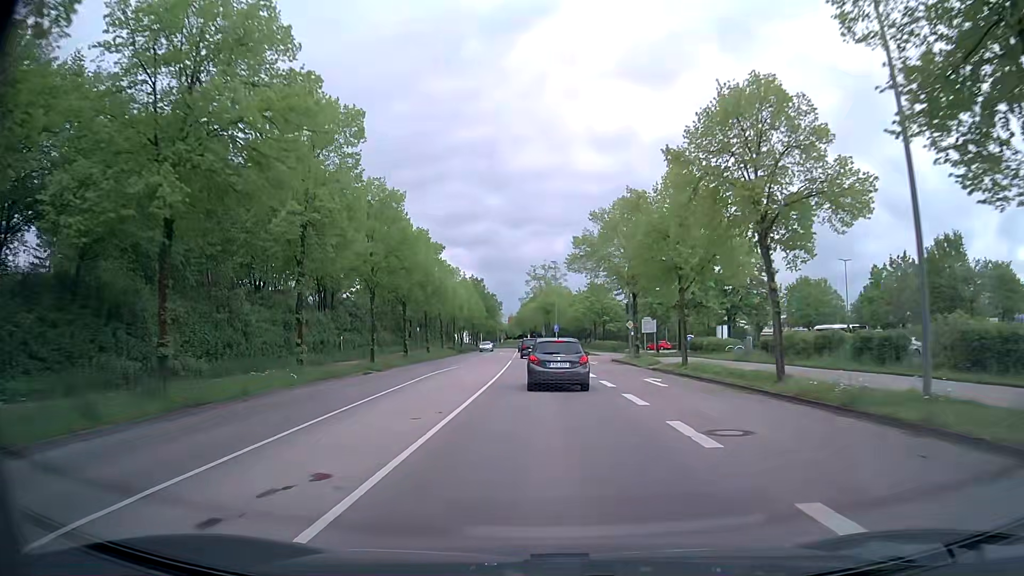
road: tertiary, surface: asphalt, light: Day
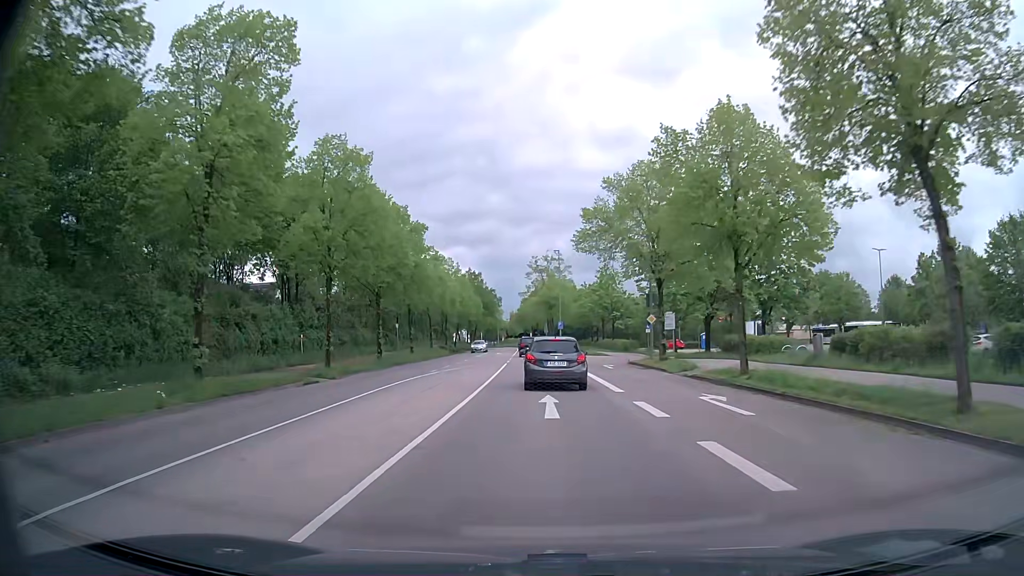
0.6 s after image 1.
(0.0, +8.6) m; 0°
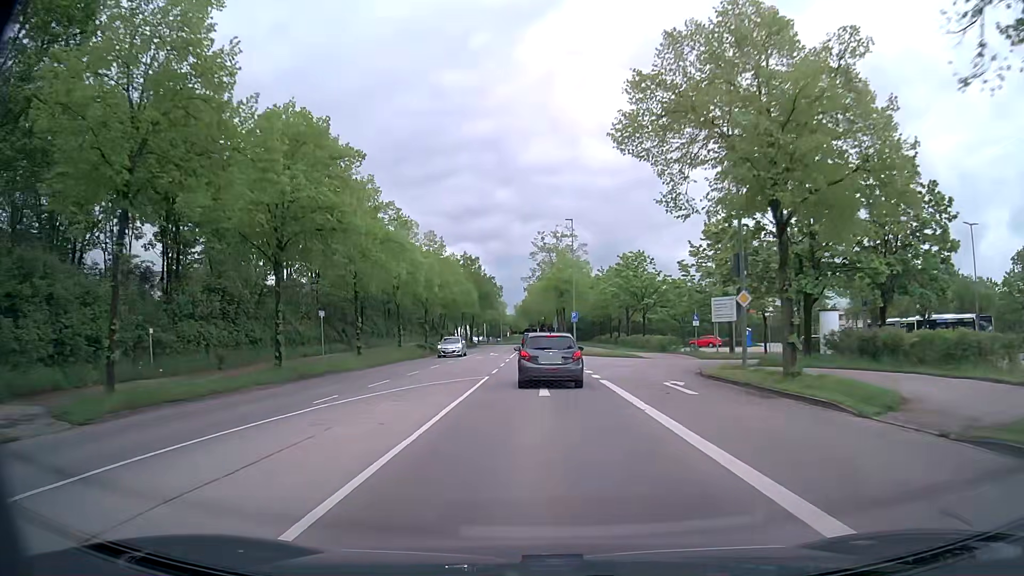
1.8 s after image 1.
(-0.1, +17.0) m; 0°
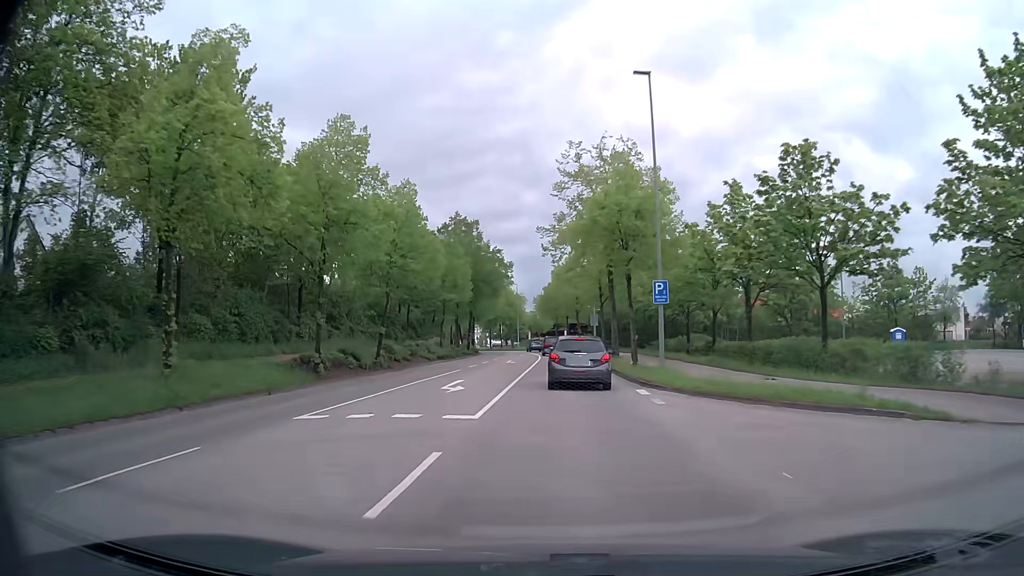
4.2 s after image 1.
(-0.8, +32.2) m; -2°
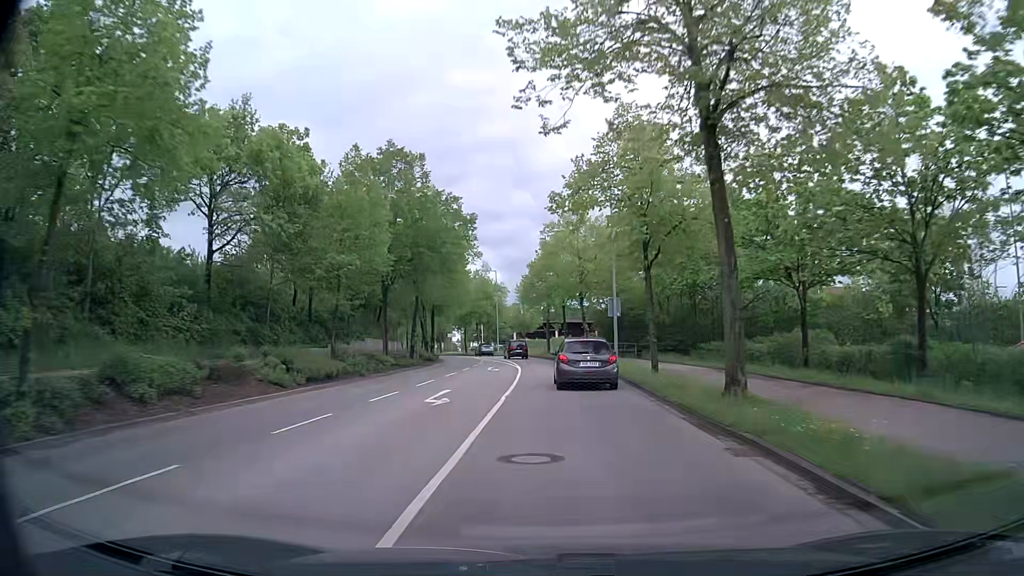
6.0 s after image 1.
(+0.1, +24.4) m; +1°
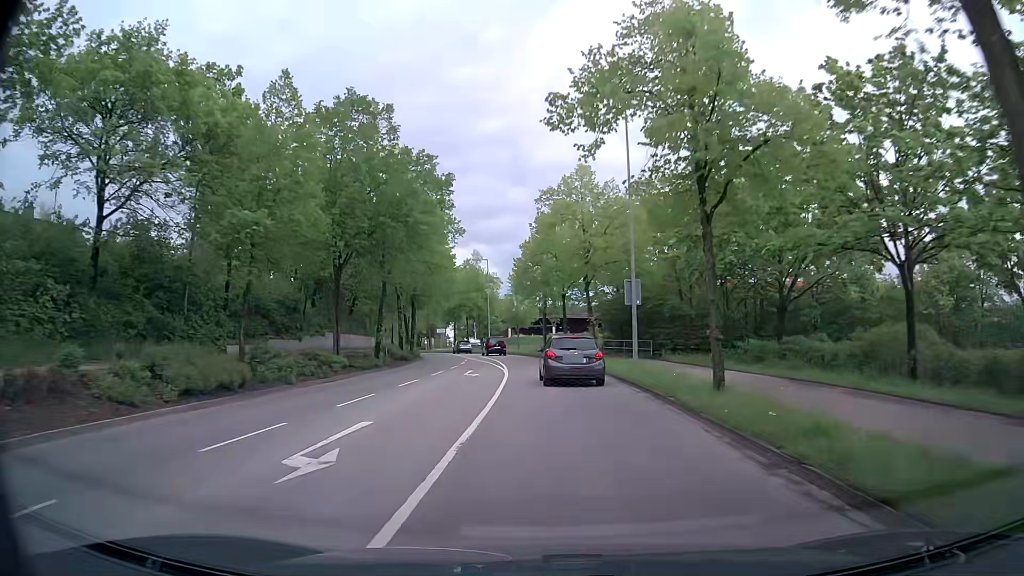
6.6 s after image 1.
(0.0, +8.3) m; 0°
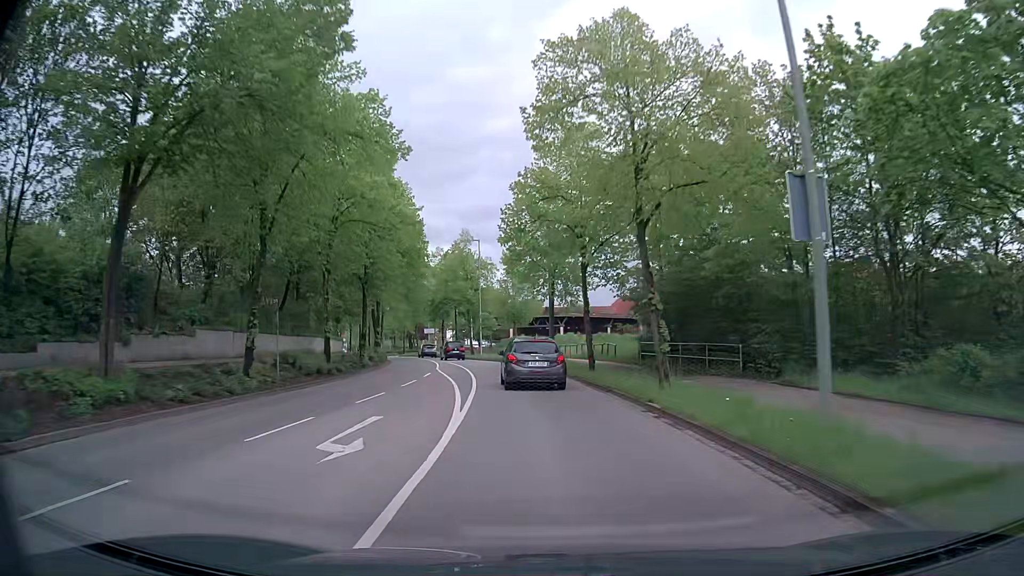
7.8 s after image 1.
(-0.1, +16.9) m; 0°
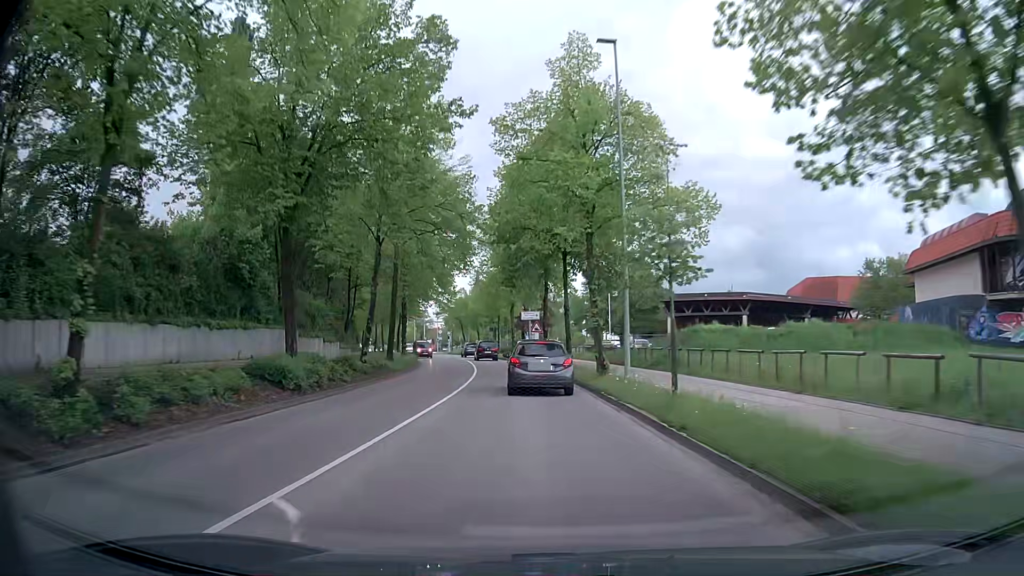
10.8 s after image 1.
(-4.0, +41.9) m; -12°
(0, +10) (-1, +20) (-1, +30) (-2, +40) (-4, +50) (-6, +60) (-8, +69) (-10, +79) (-12, +89) (-15, +98) m
